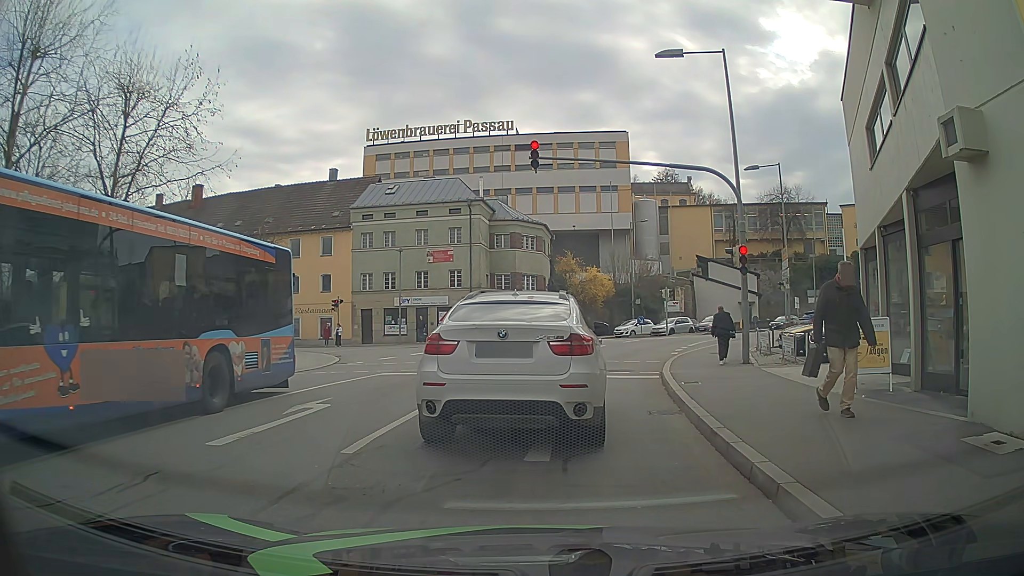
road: residential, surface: asphalt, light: Day
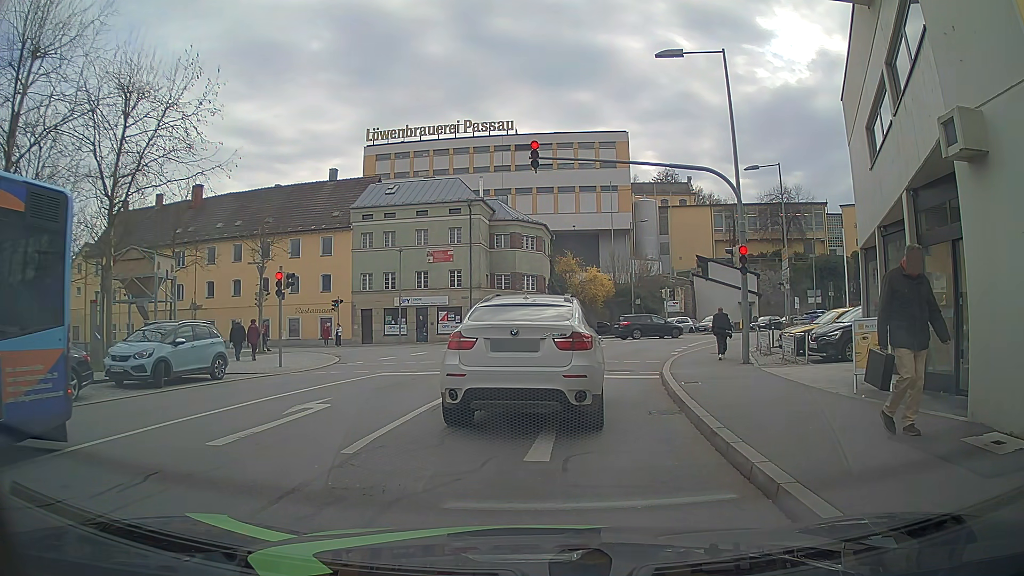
(0.0, 0.0) m; 0°
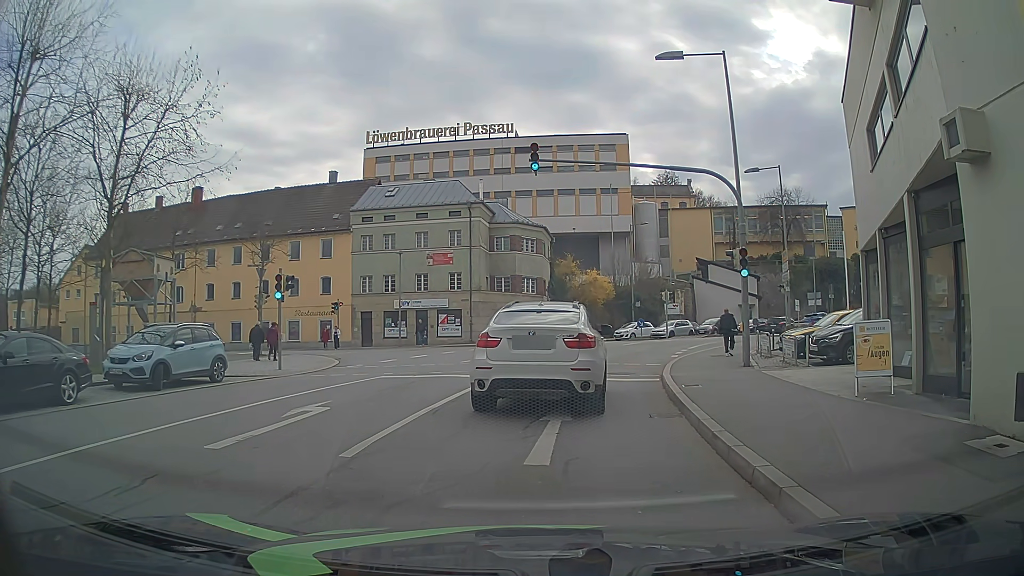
(0.0, +0.1) m; 0°
